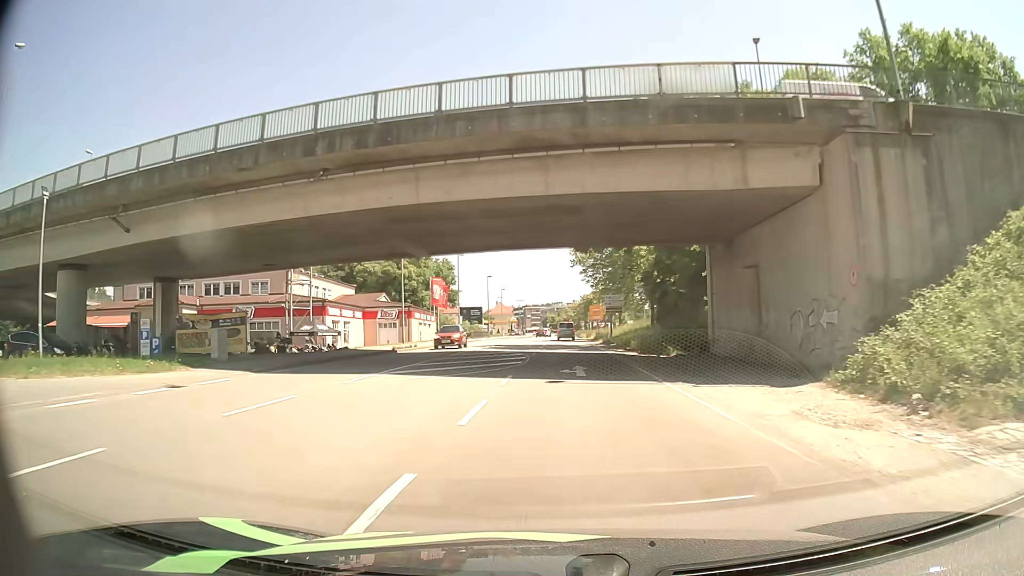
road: primary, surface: asphalt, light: Day
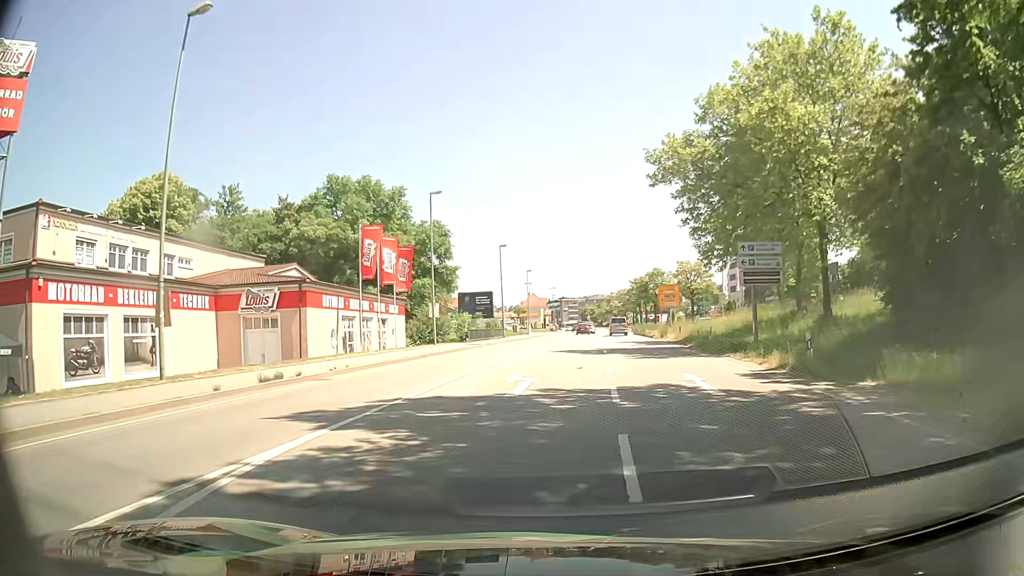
(-0.7, +37.4) m; -2°
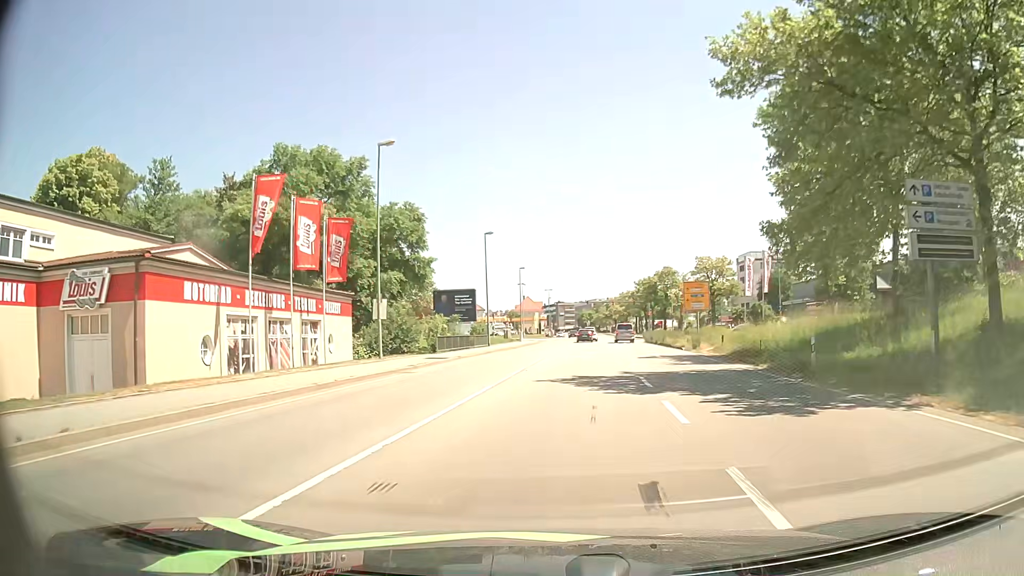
(-0.1, +13.7) m; 0°
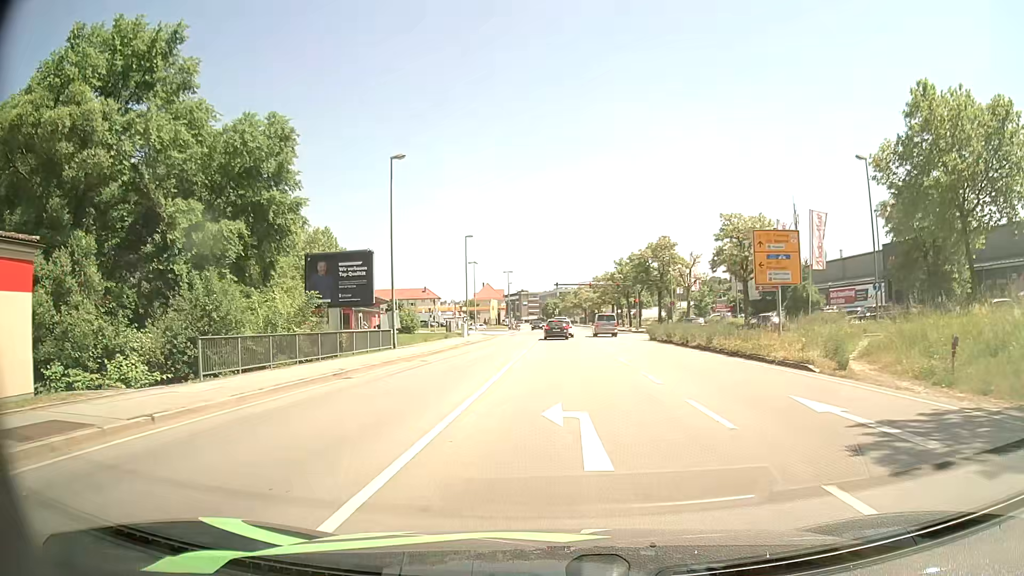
(+0.8, +24.9) m; +3°
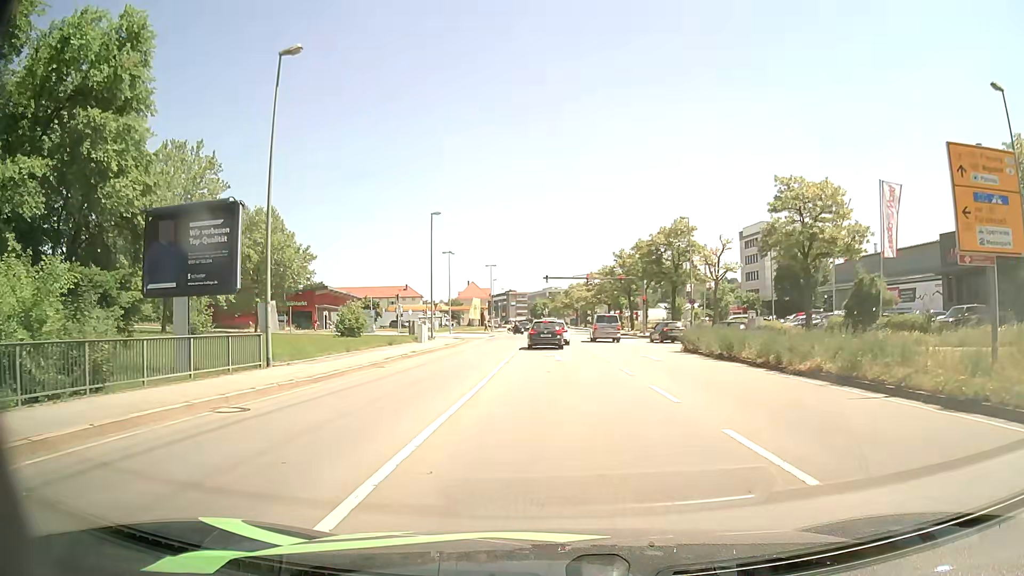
(+0.2, +14.8) m; +1°
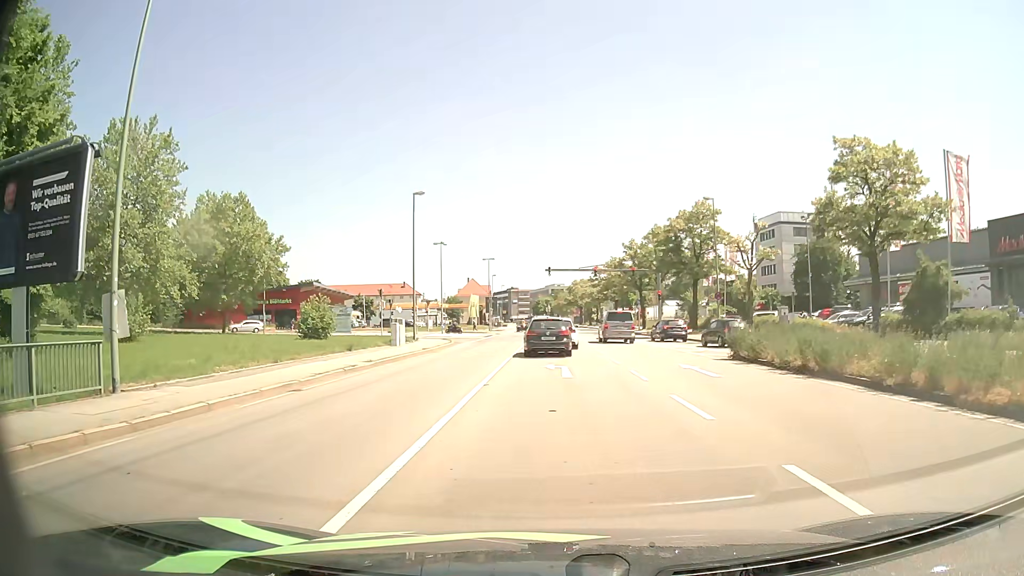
(0.0, +8.0) m; 0°
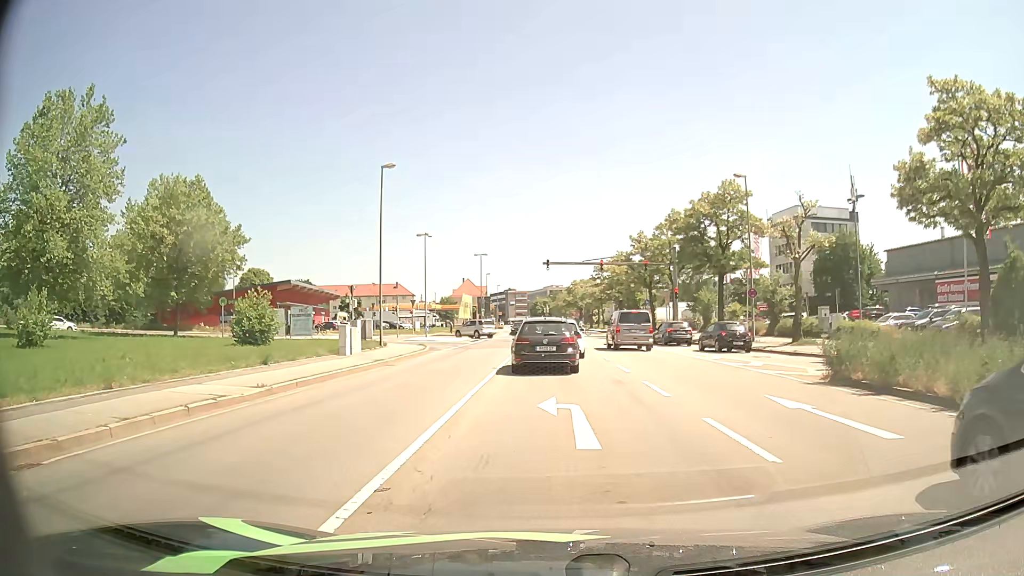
(0.0, +8.6) m; +1°
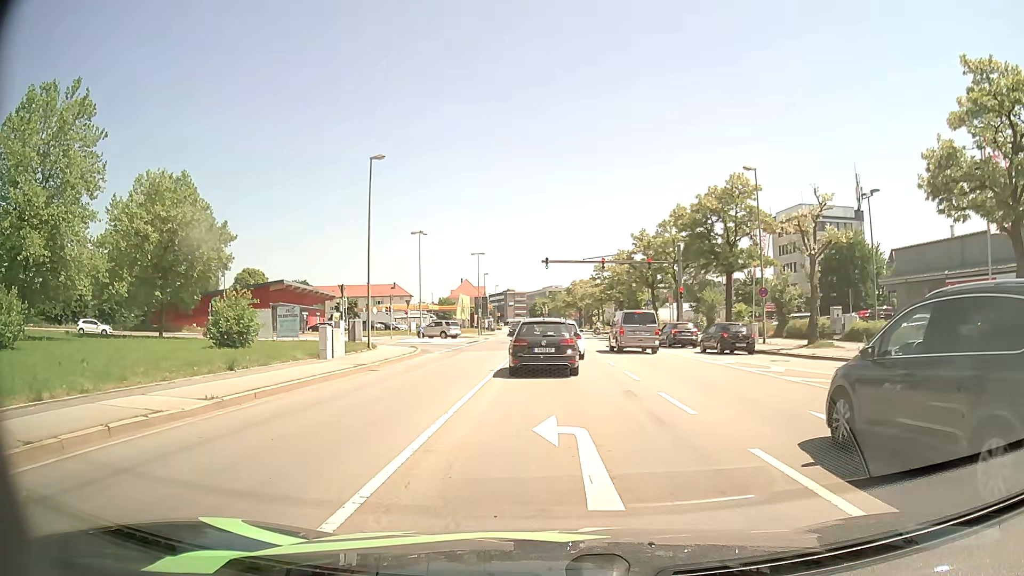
(0.0, +2.3) m; 0°
(0, +10) (0, +20) (0, +30) (0, +40) (0, +50) (-2, +60) (-8, +67) (-18, +69) (-28, +68) (-37, +64) m
